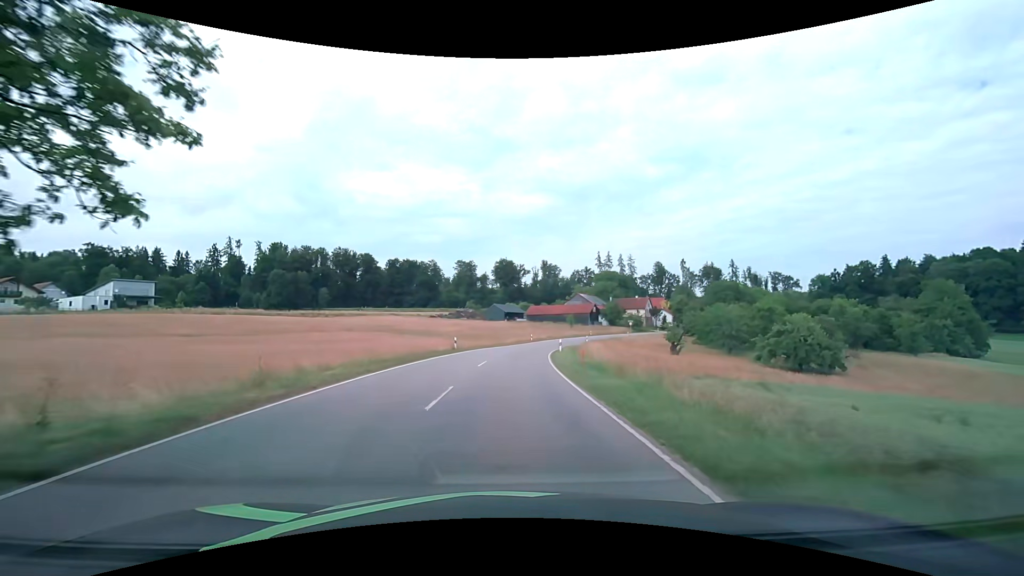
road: tertiary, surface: asphalt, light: Day
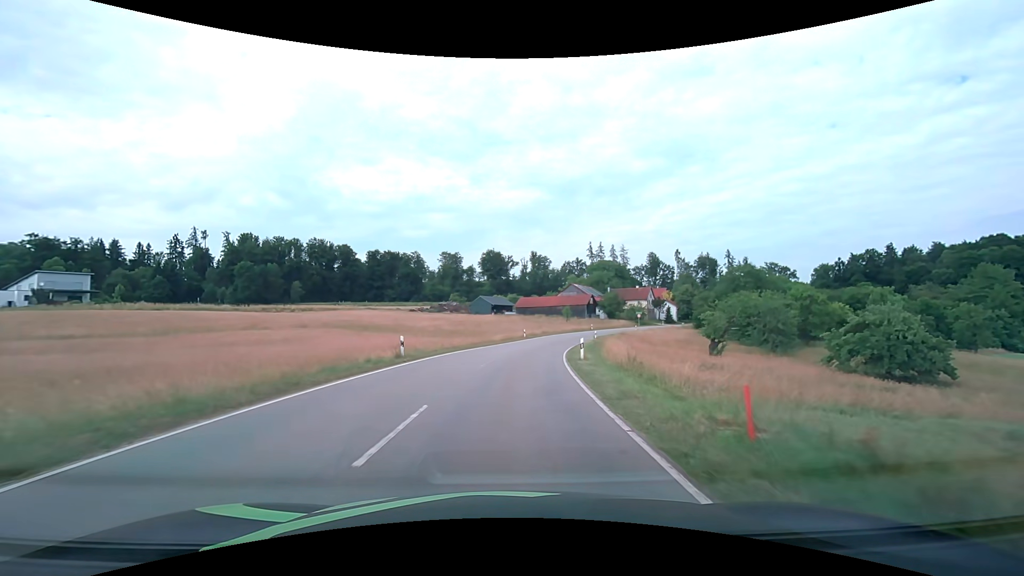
(+0.2, +15.6) m; +1°
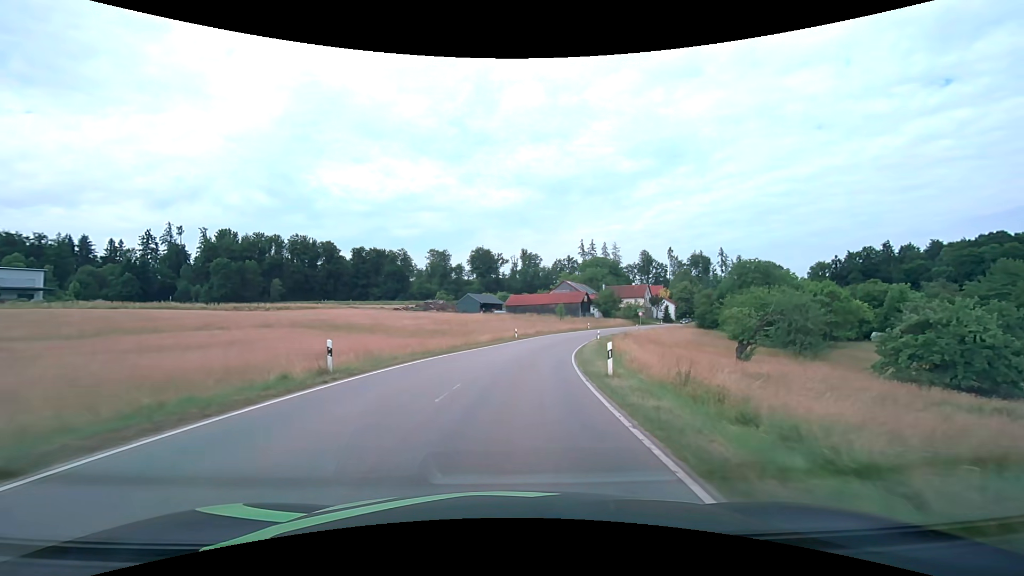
(+0.1, +7.8) m; +1°
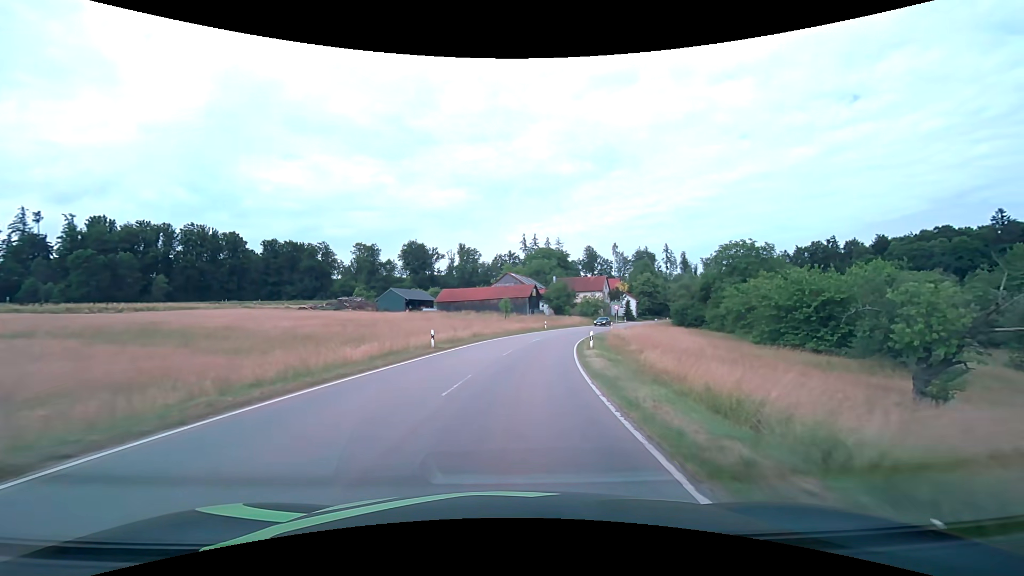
(+1.3, +23.3) m; +7°
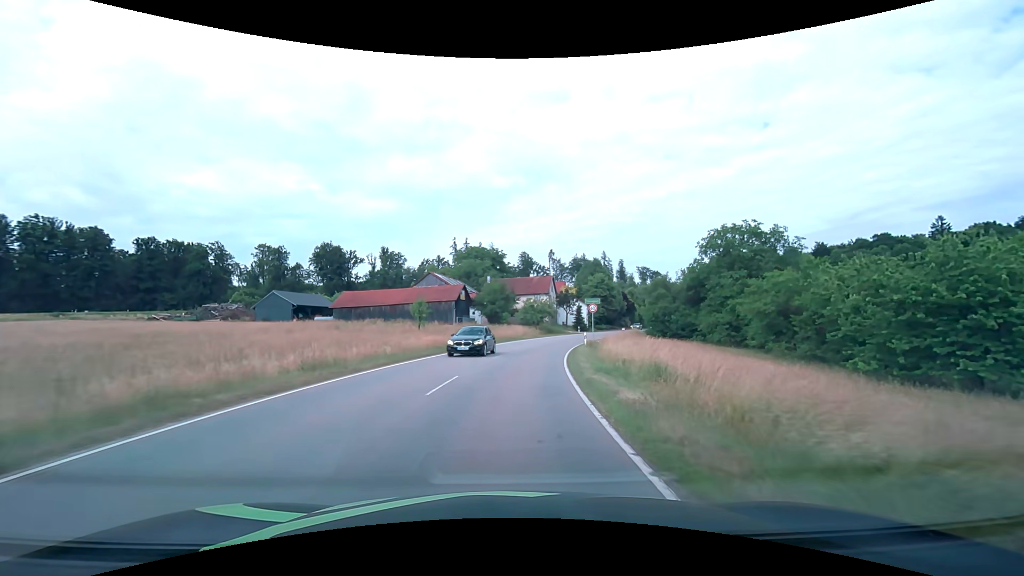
(+1.7, +23.5) m; +8°
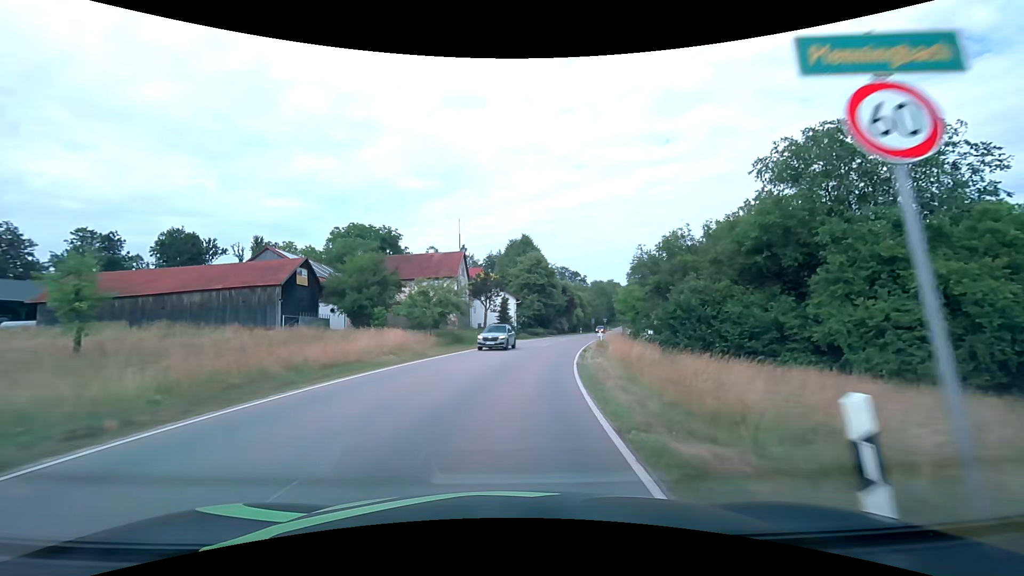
(+3.0, +33.2) m; +10°
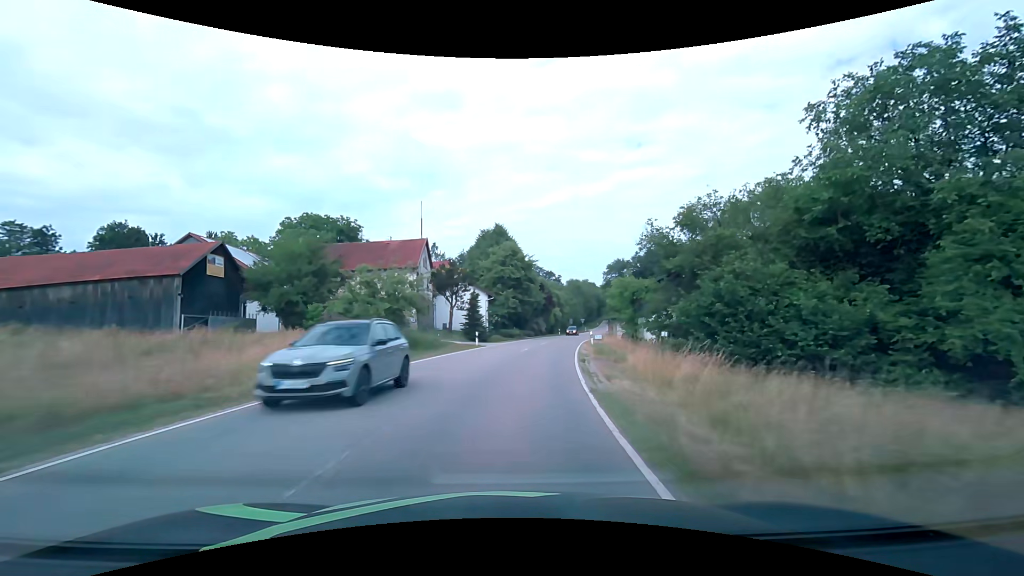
(+0.2, +8.6) m; +3°
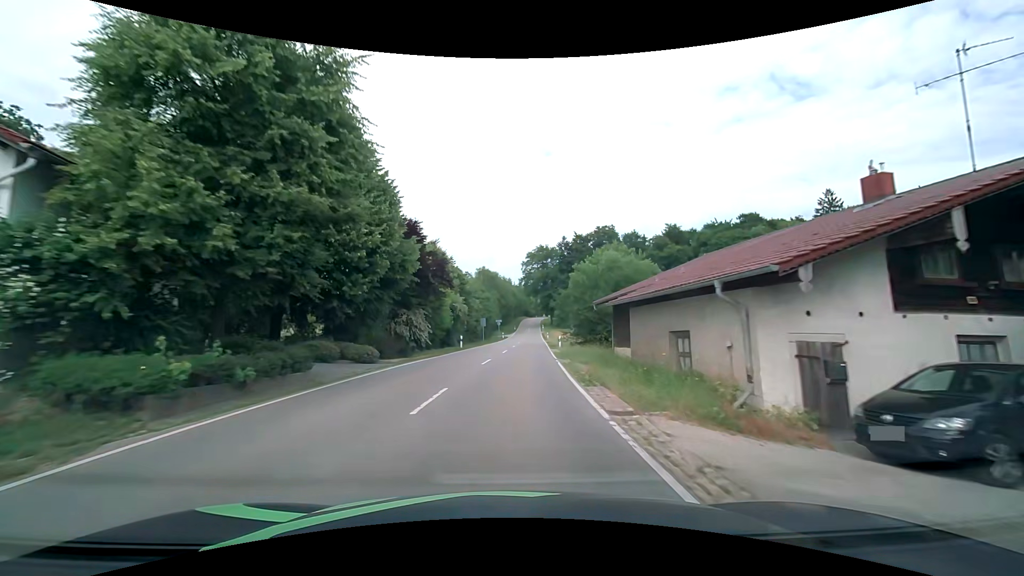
(+4.9, +43.7) m; +11°
(0, +10) (+1, +20) (+1, +30) (+2, +40) (+2, +50) (+3, +60) (+4, +70) (+4, +80) (+5, +90) (+6, +100) m
